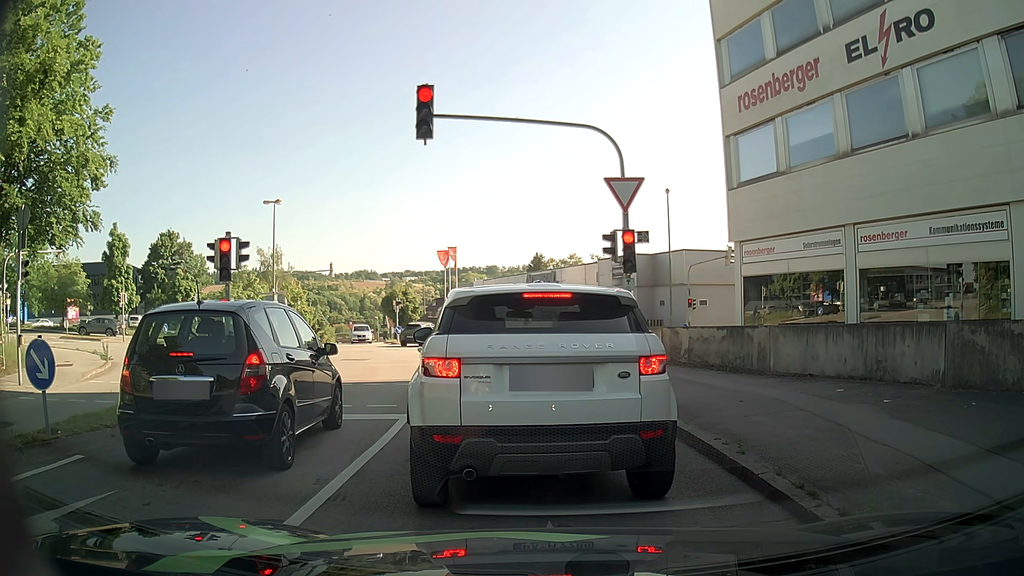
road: residential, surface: asphalt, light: Day
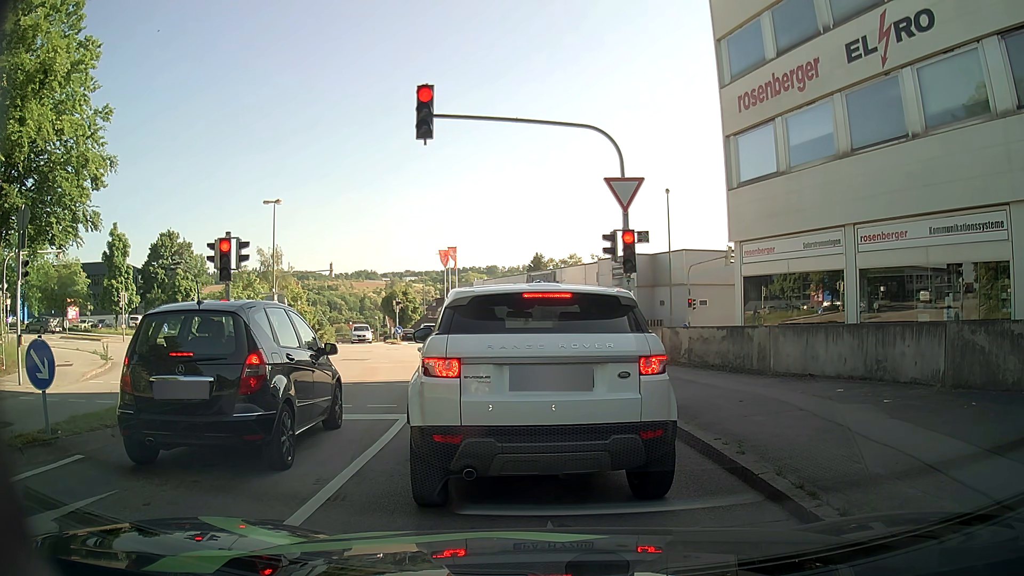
(0.0, 0.0) m; 0°
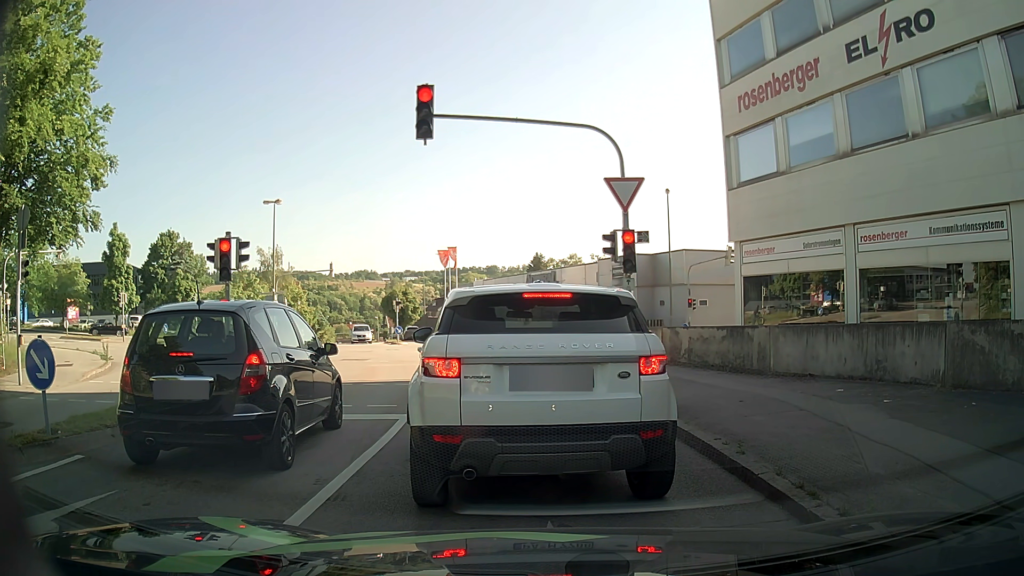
(0.0, 0.0) m; 0°
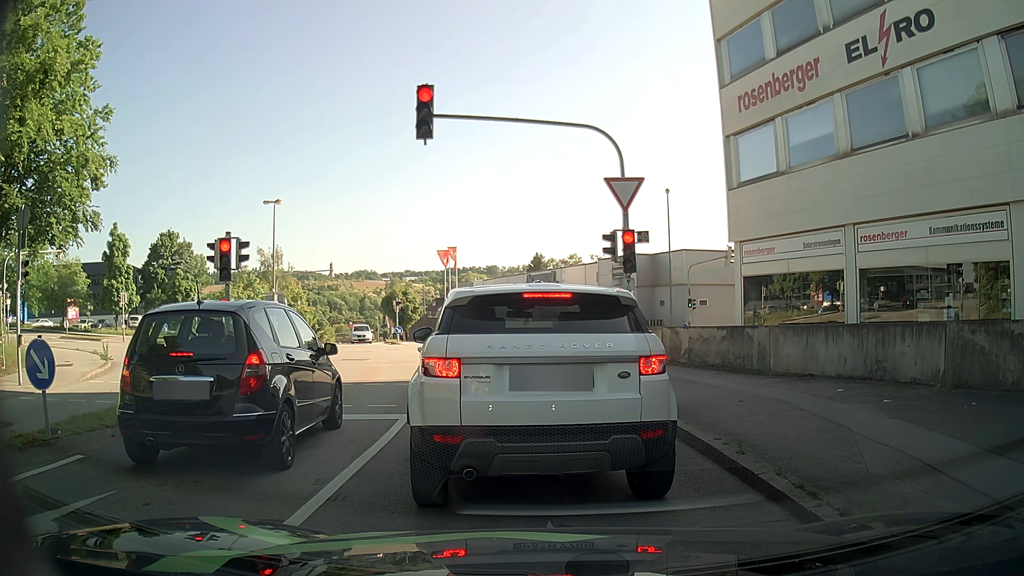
(0.0, 0.0) m; 0°
